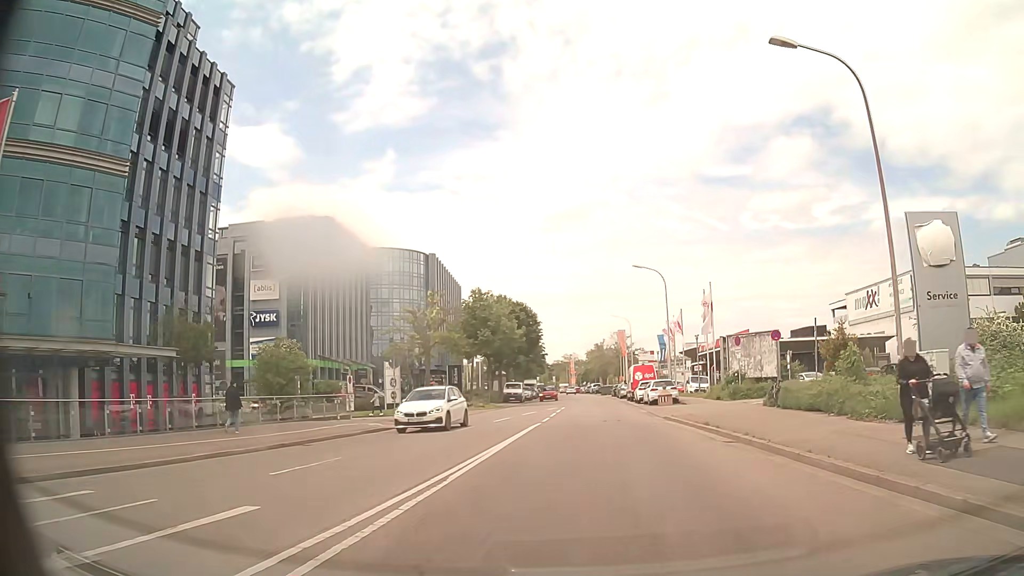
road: tertiary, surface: asphalt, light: Day
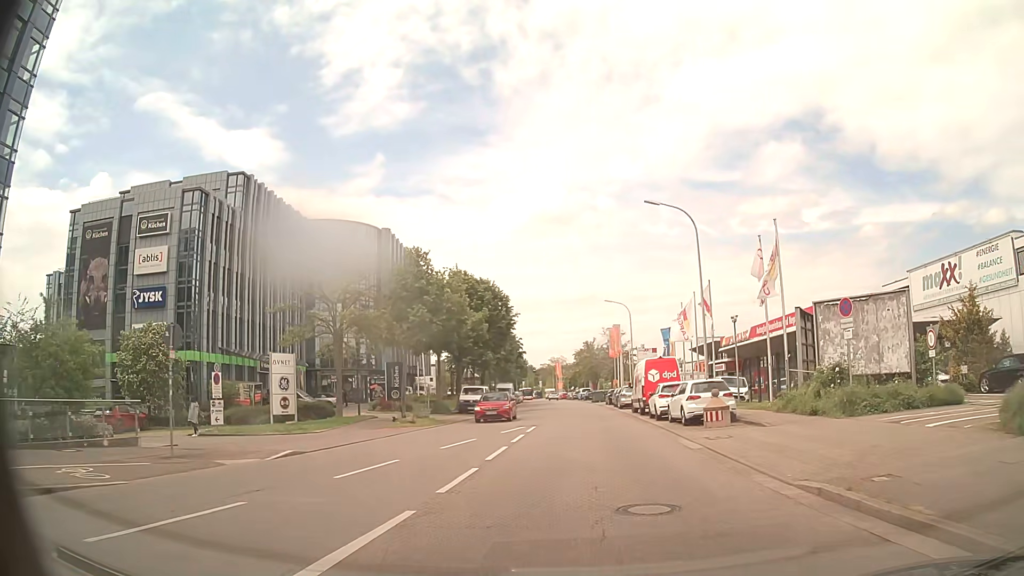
(+0.1, +17.4) m; +1°
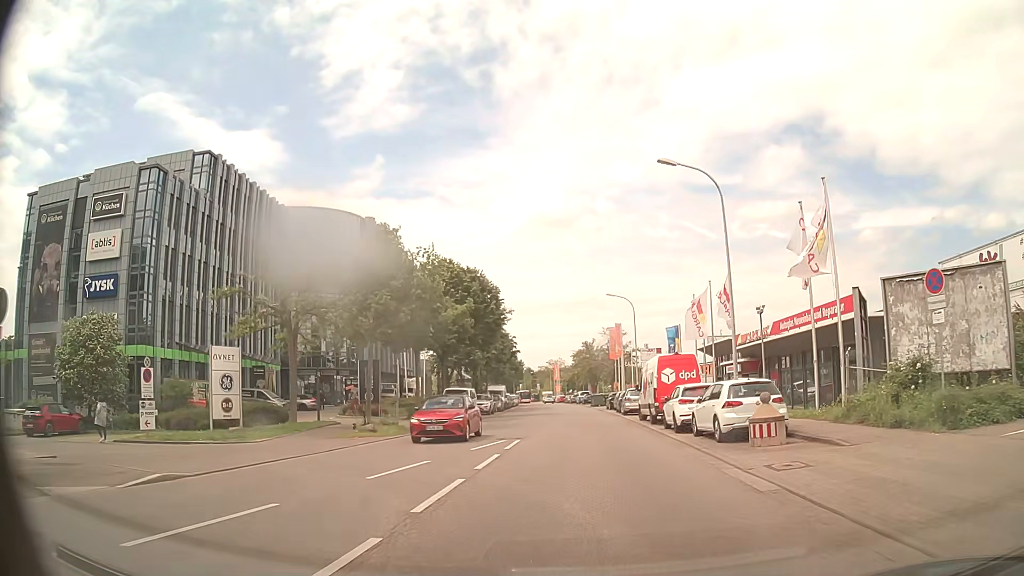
(0.0, +5.9) m; 0°
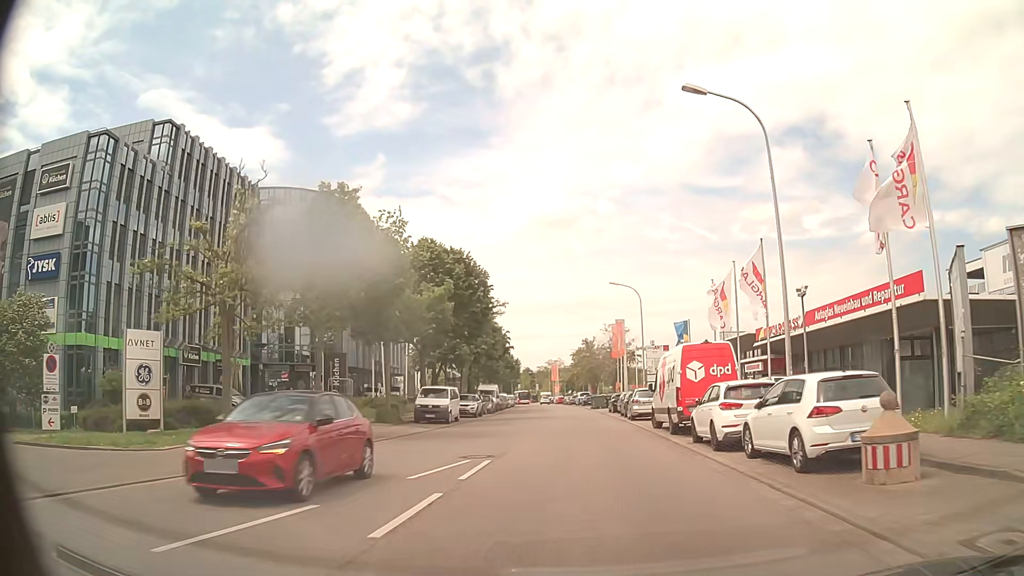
(0.0, +6.2) m; 0°
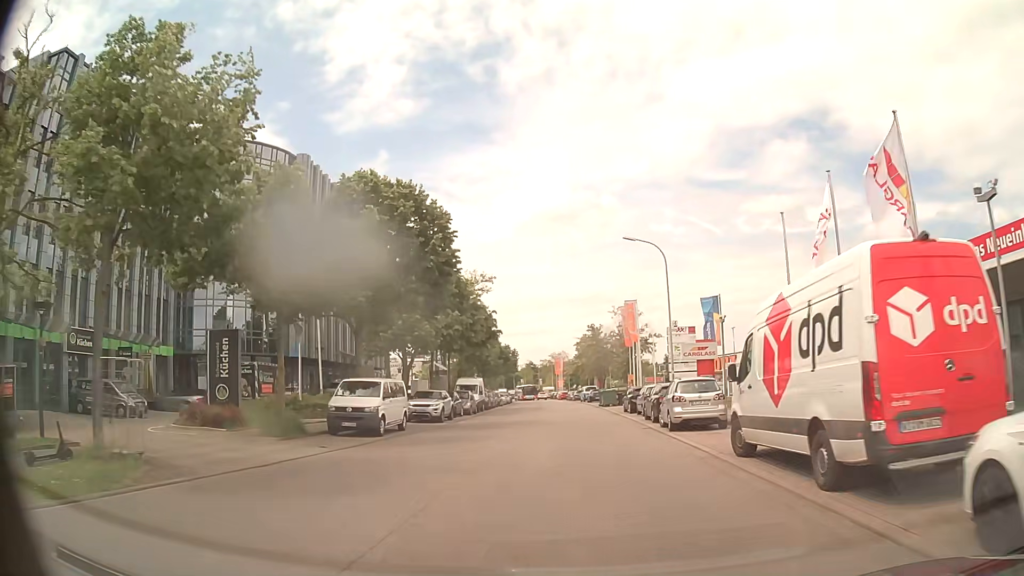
(0.0, +12.9) m; 0°
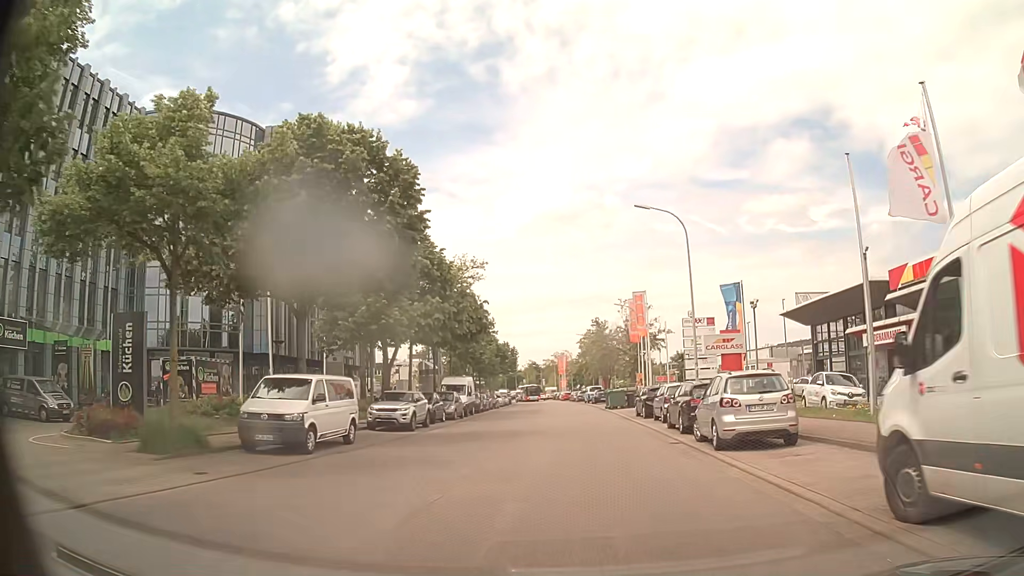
(0.0, +6.4) m; 0°
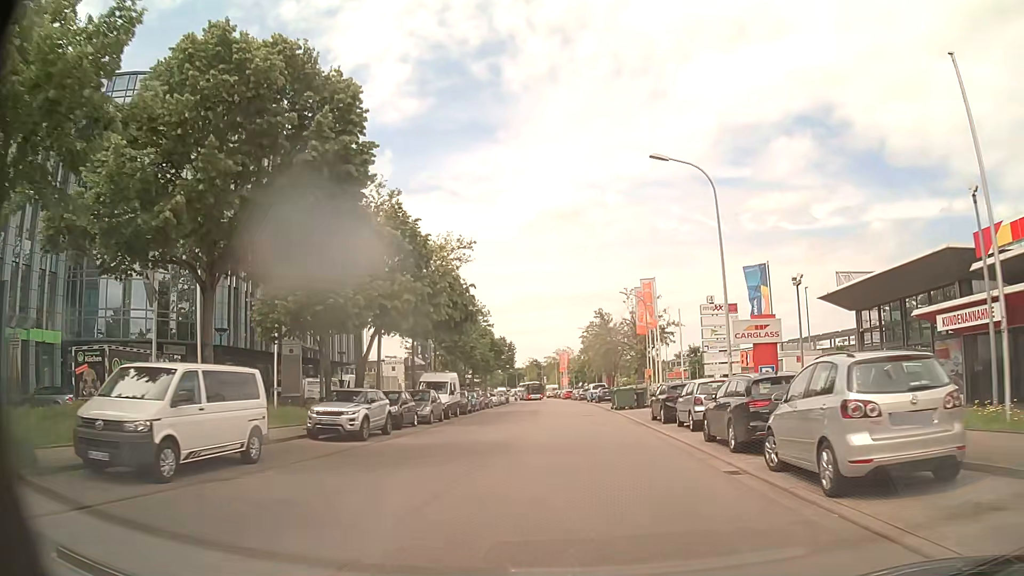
(-0.1, +6.3) m; -1°
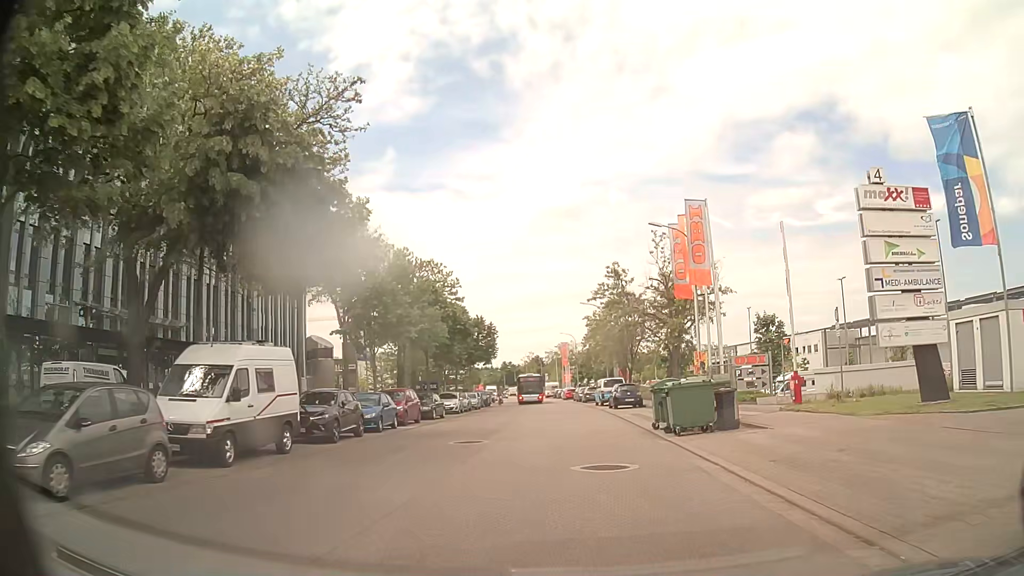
(-0.1, +23.2) m; -1°
